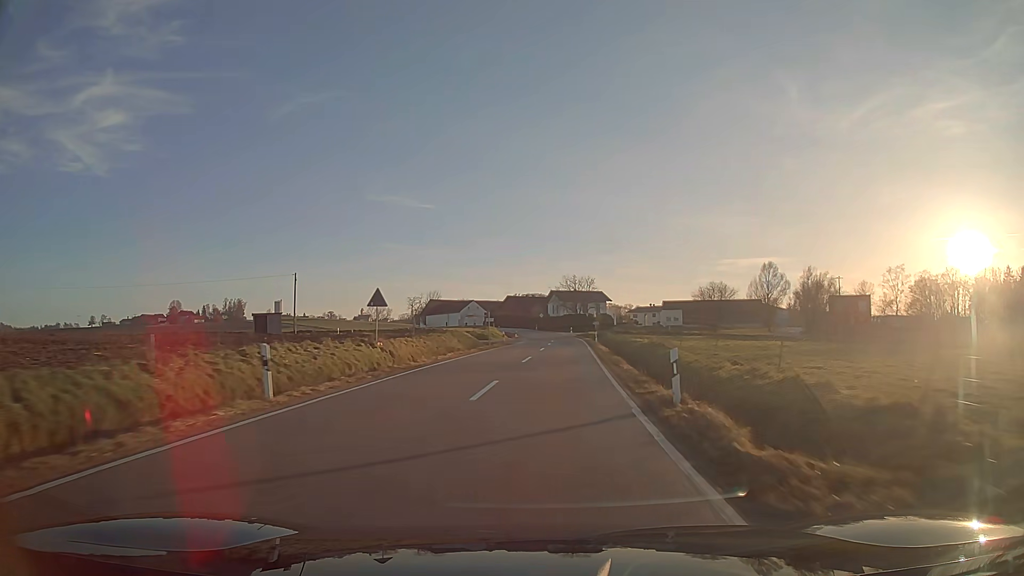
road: tertiary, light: Day
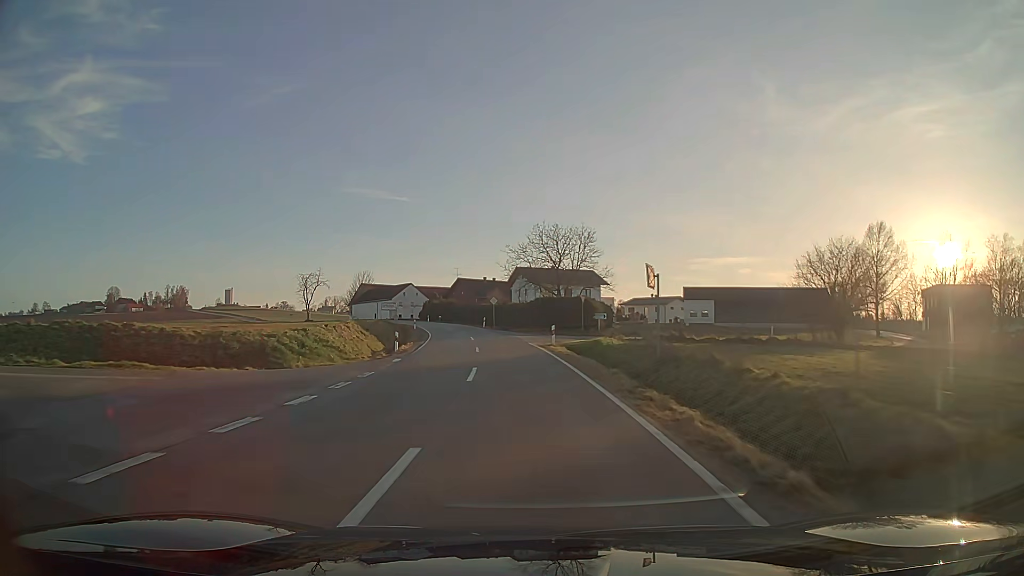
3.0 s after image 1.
(+1.9, +57.3) m; +1°
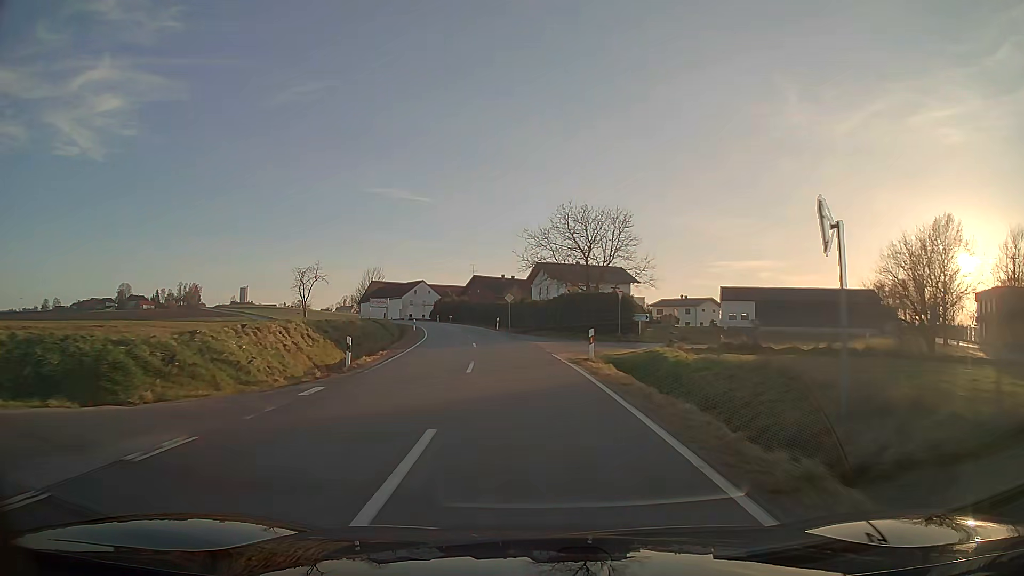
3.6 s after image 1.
(-0.2, +11.2) m; -2°
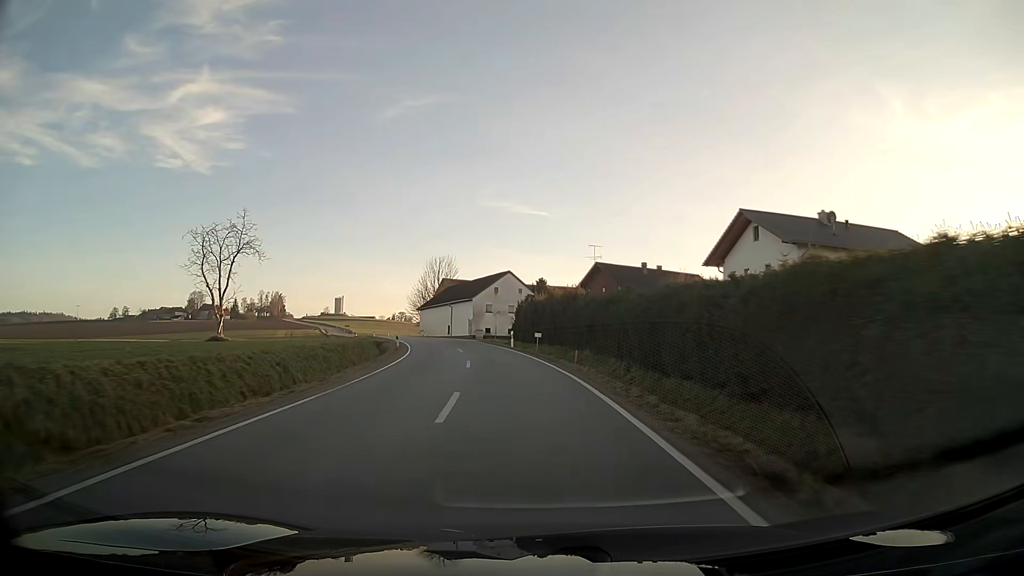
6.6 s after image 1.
(-4.9, +56.2) m; -10°
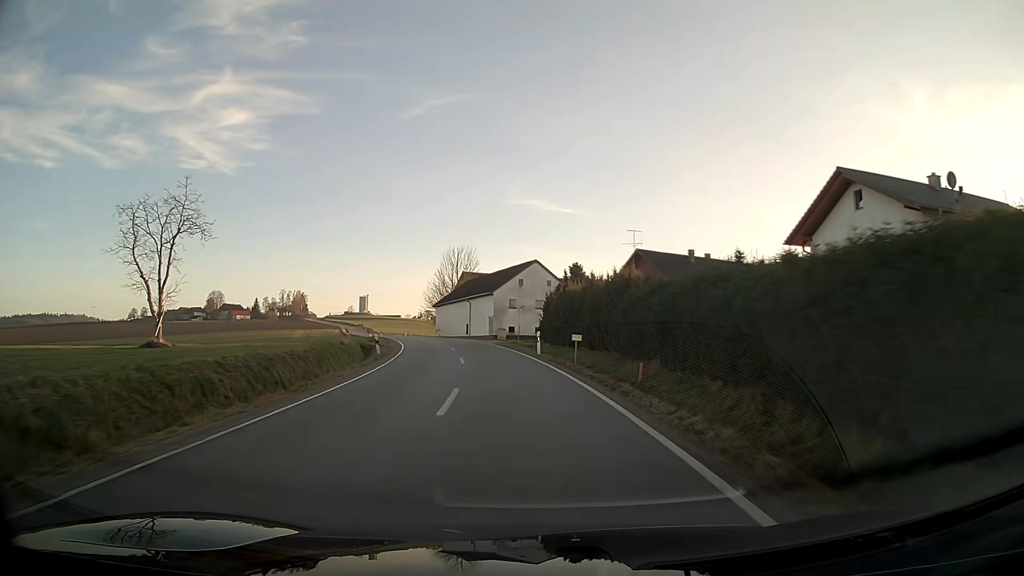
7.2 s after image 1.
(-0.3, +11.4) m; -3°
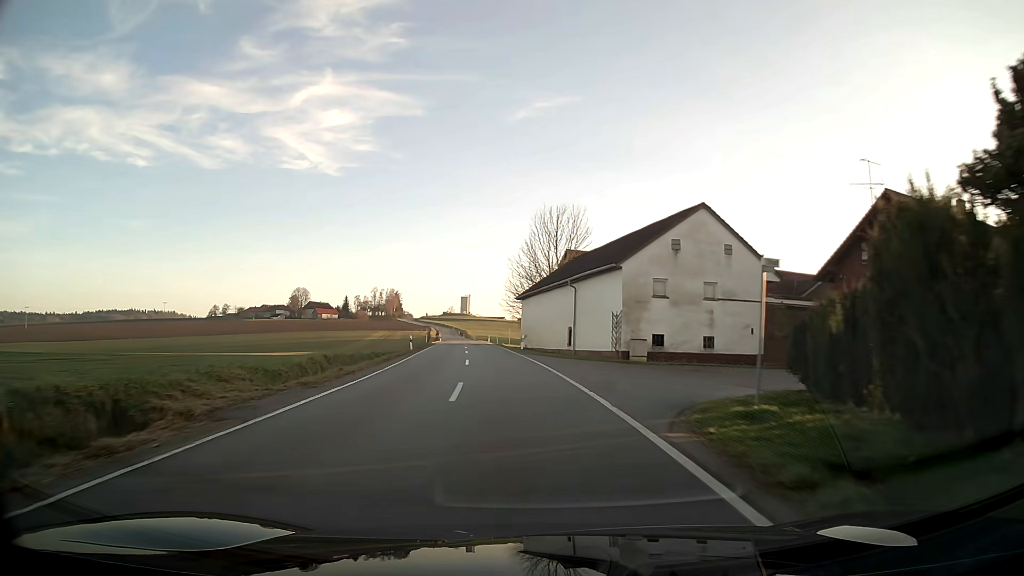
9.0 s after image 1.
(-2.9, +34.6) m; -9°
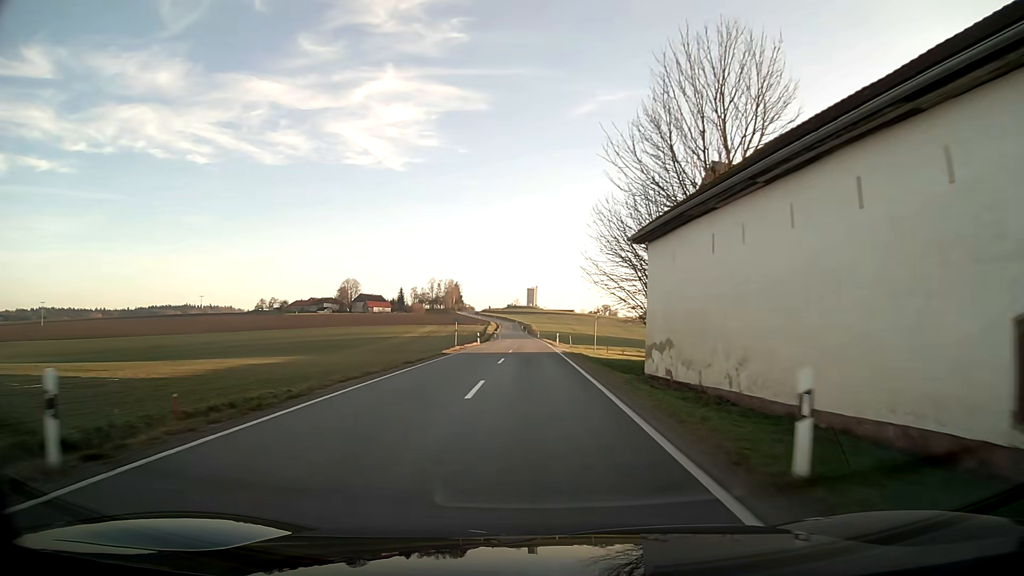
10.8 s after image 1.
(-1.9, +36.5) m; -5°
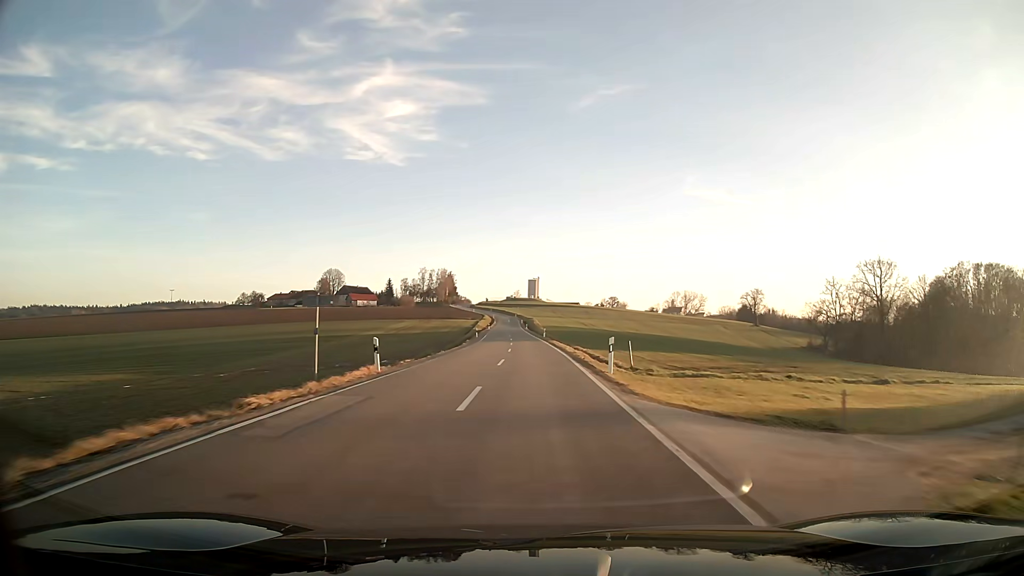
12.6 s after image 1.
(-0.2, +38.6) m; 0°
